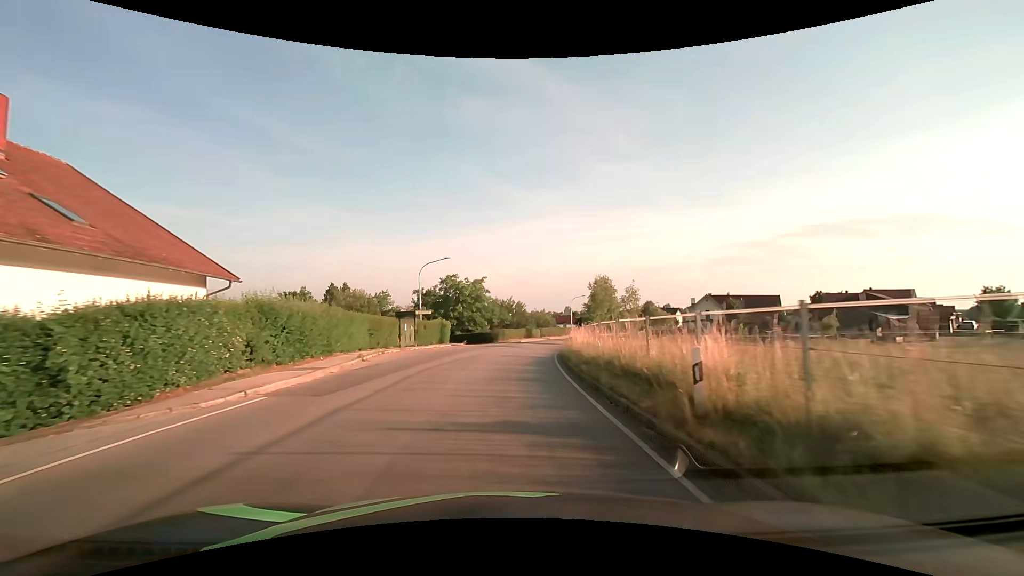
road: tertiary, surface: asphalt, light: Day
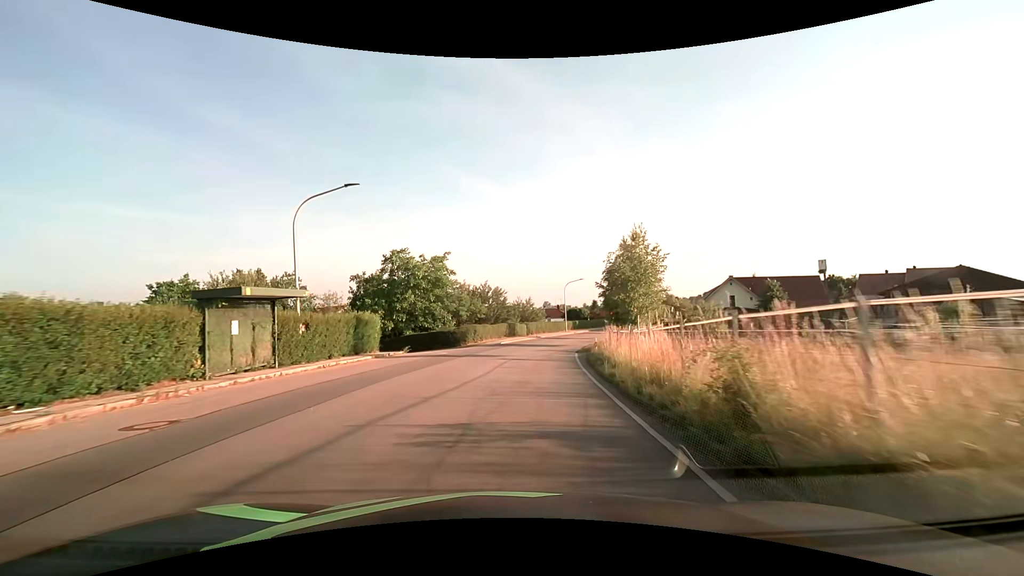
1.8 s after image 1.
(+0.3, +20.9) m; +2°
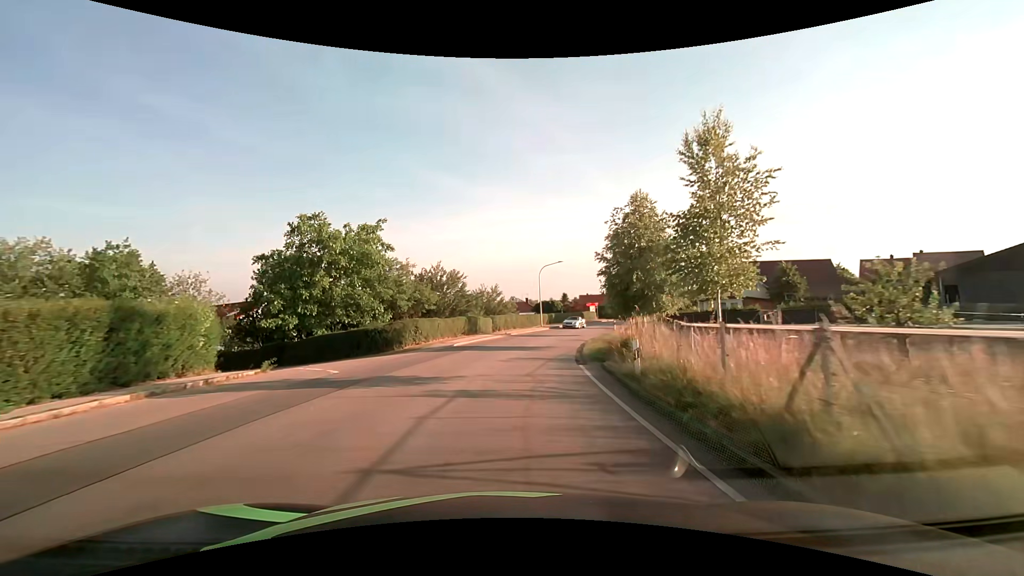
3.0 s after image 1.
(+0.4, +13.5) m; +4°
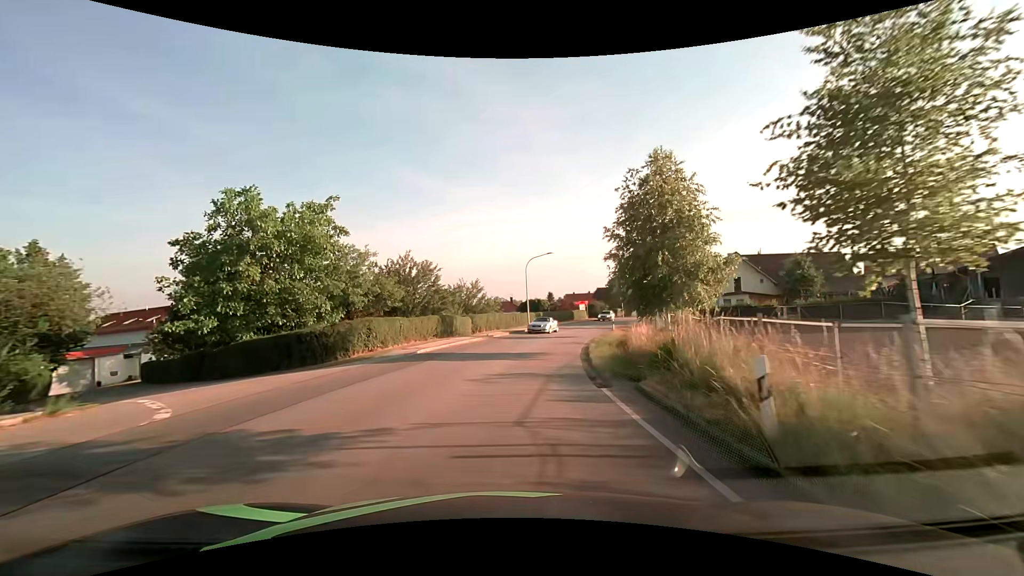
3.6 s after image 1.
(+0.1, +6.7) m; +2°
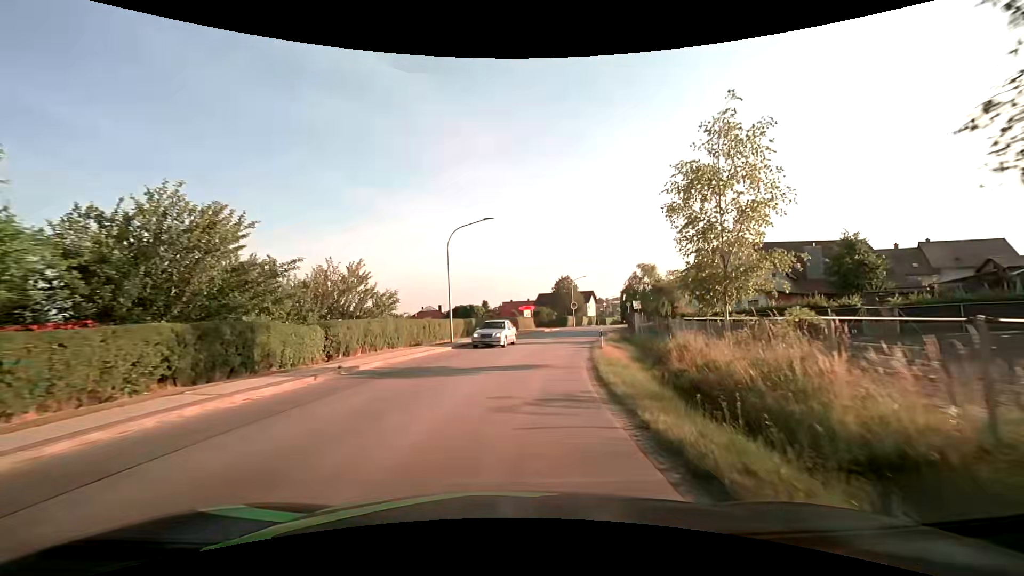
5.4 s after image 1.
(+1.2, +19.5) m; +8°
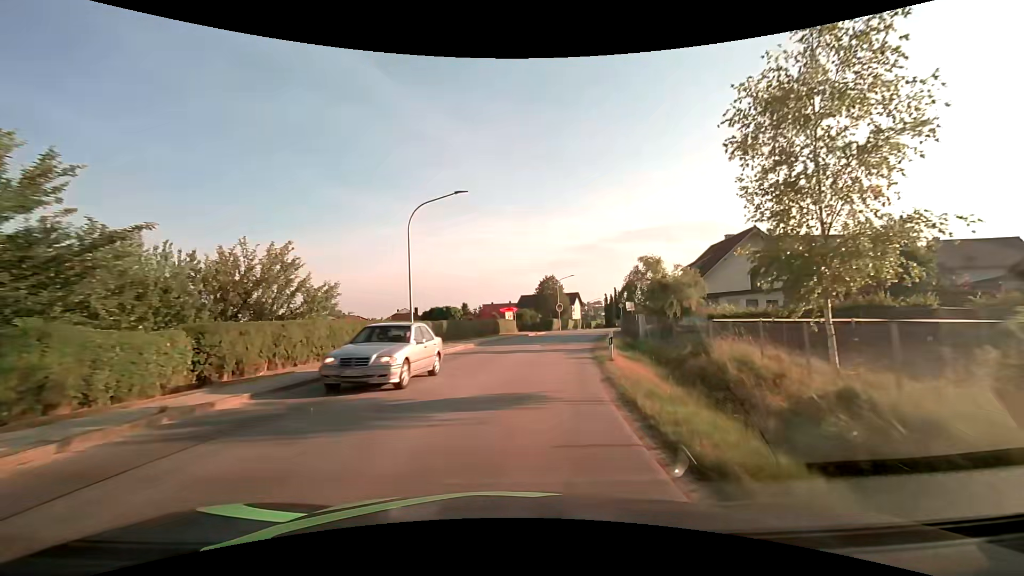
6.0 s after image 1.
(+0.1, +6.4) m; +2°
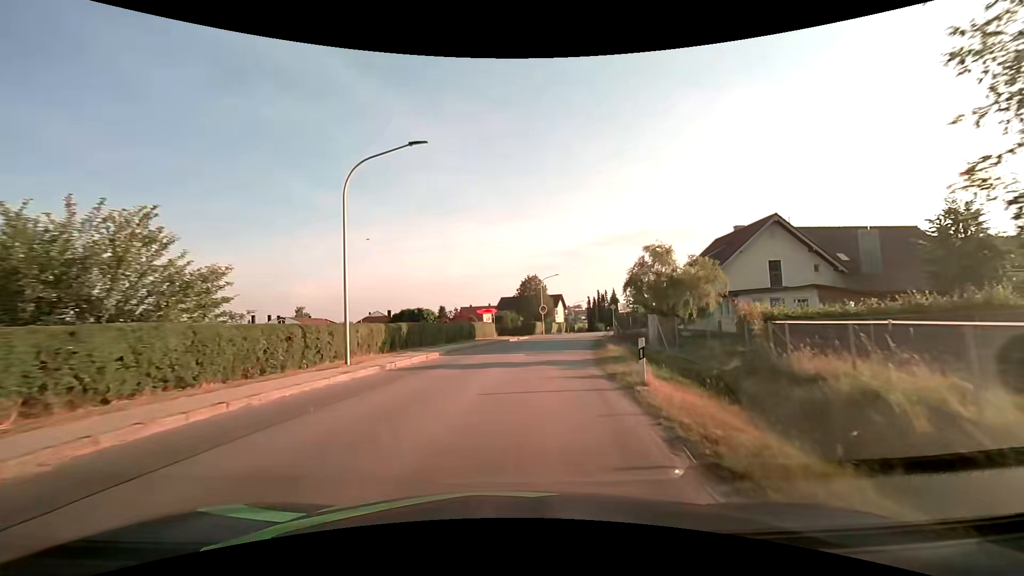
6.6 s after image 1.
(+0.1, +6.5) m; +2°
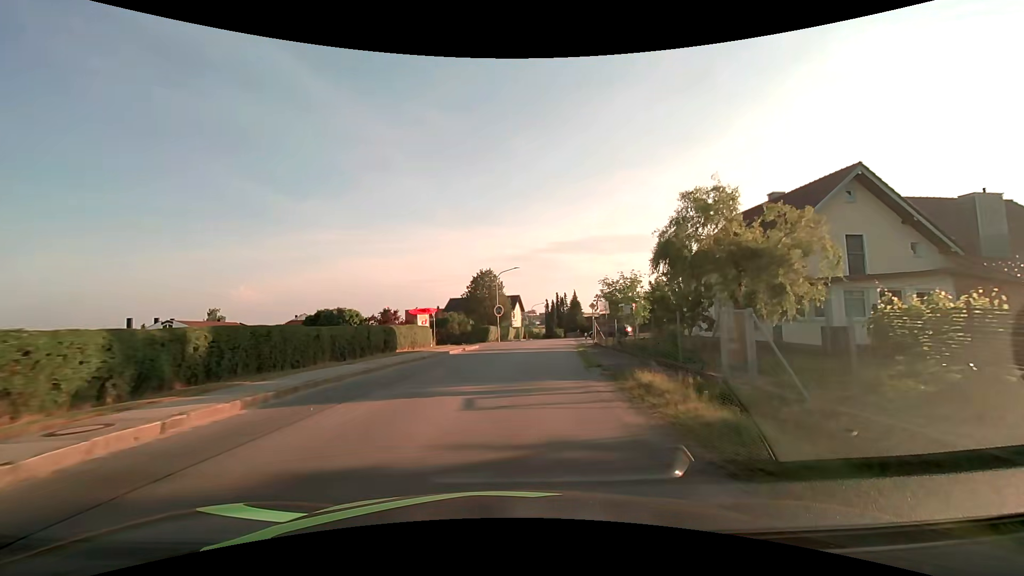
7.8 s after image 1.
(+0.6, +13.1) m; +5°
(0, +10) (+1, +20) (+2, +30) (+3, +40) (+5, +50) (+6, +60) (+7, +70) (+9, +79) (+10, +89) (+12, +99) m
